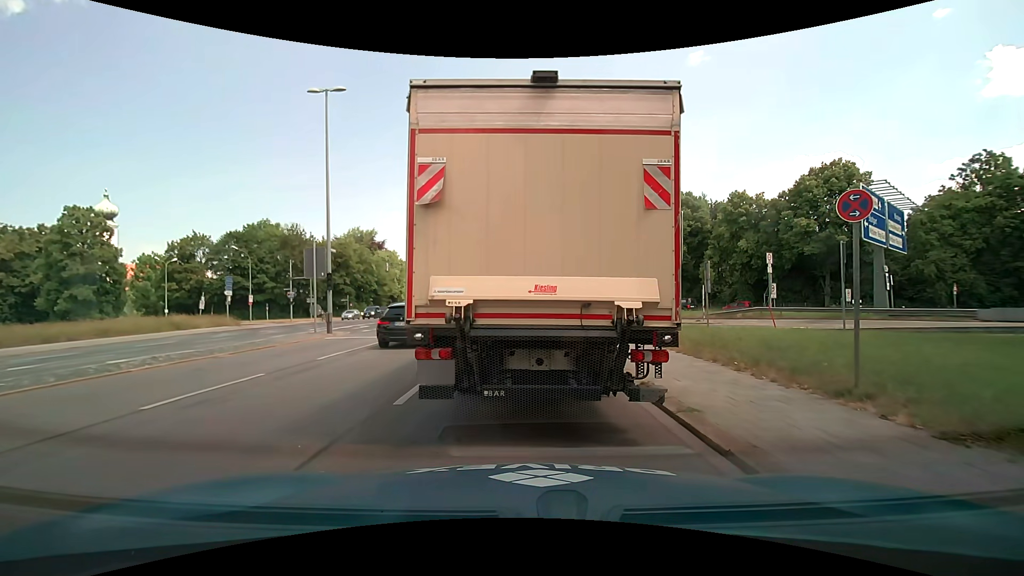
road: primary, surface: asphalt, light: Day
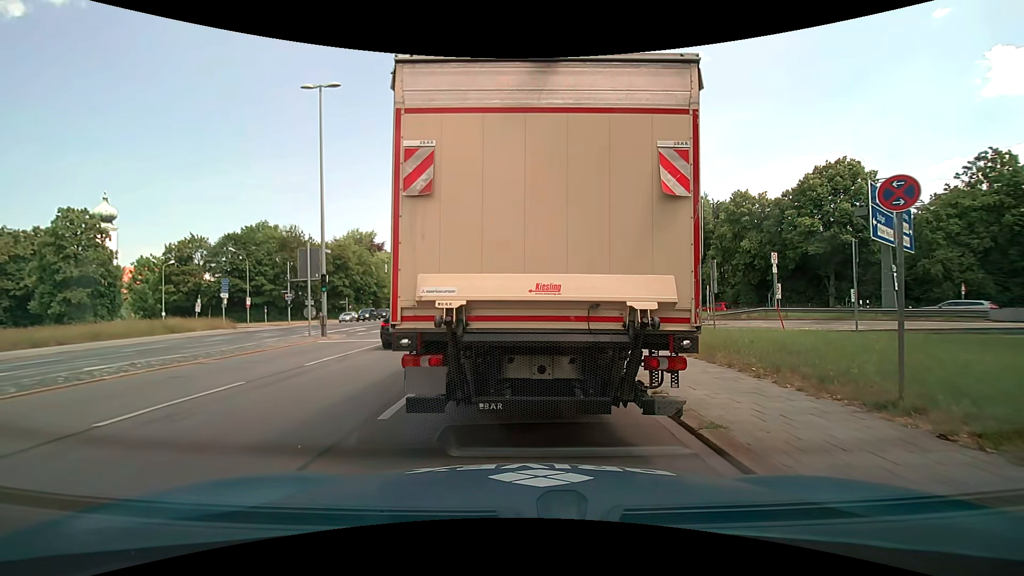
(0.0, +0.7) m; 0°
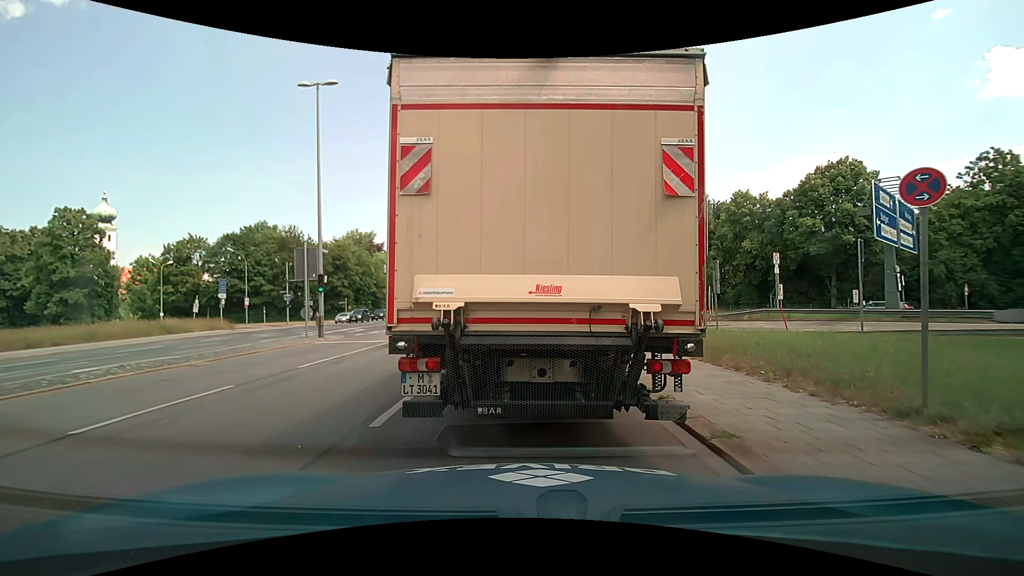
(0.0, +0.3) m; 0°
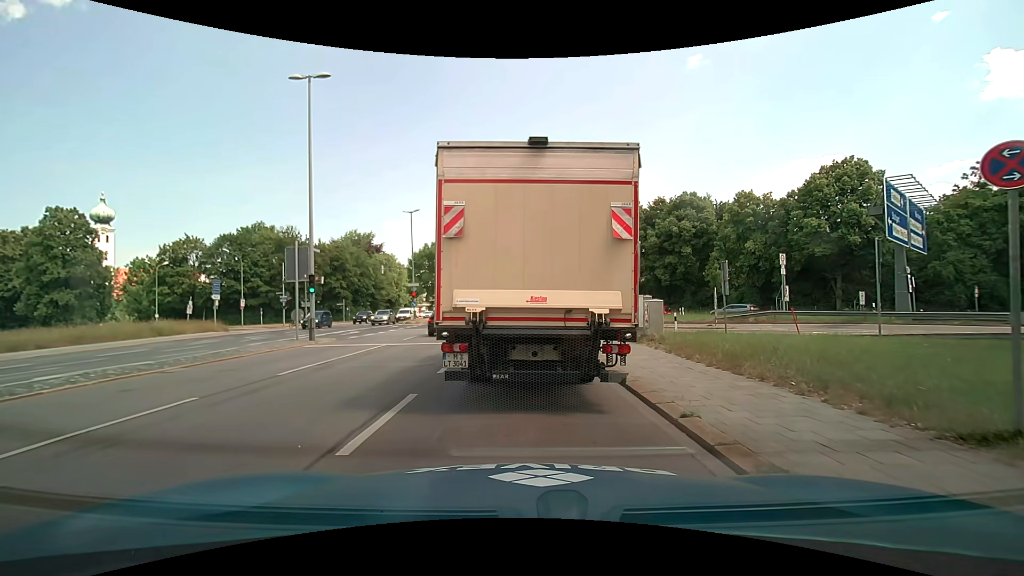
(0.0, +1.1) m; 0°
